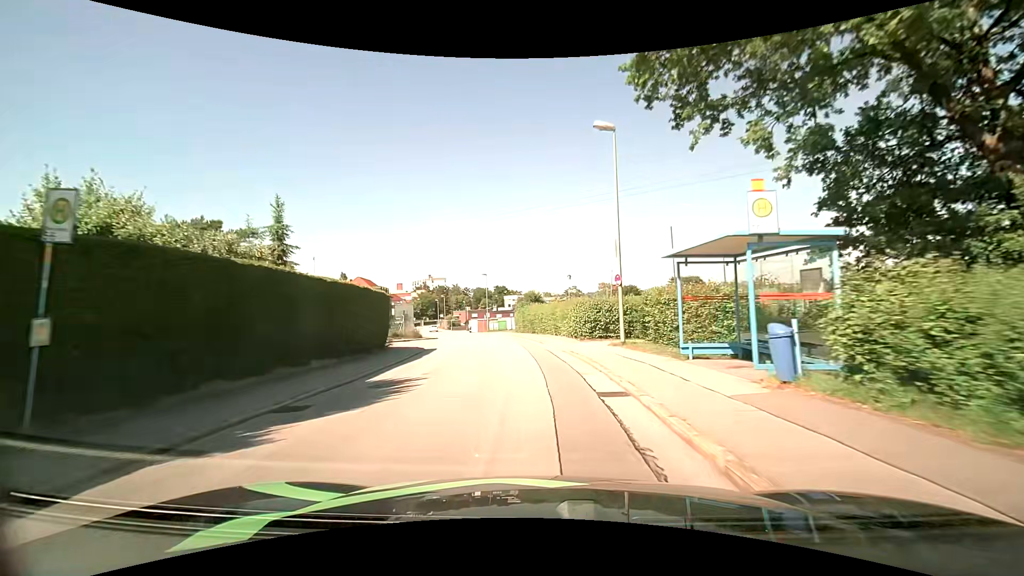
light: Day
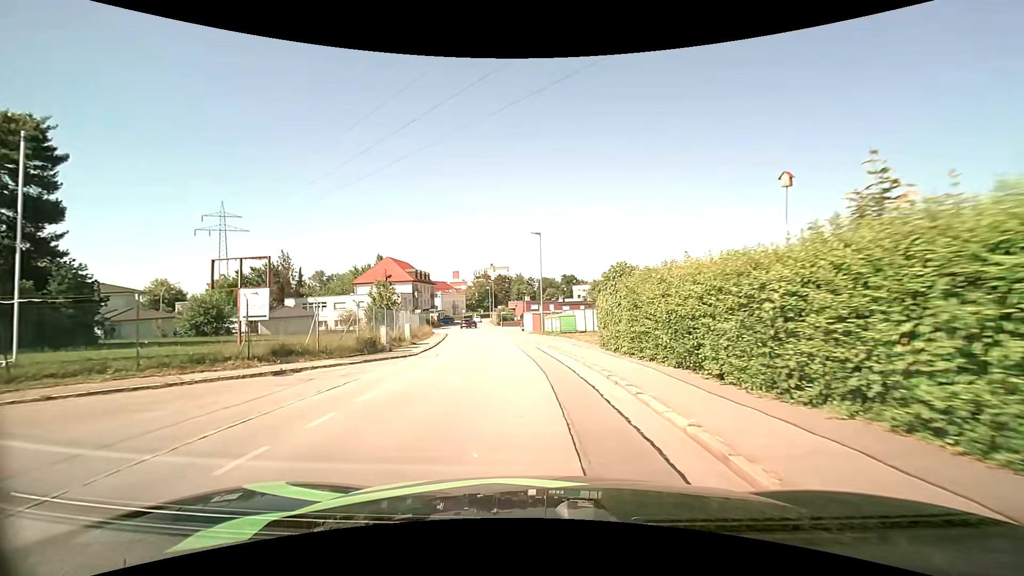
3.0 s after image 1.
(-1.7, +30.4) m; -8°
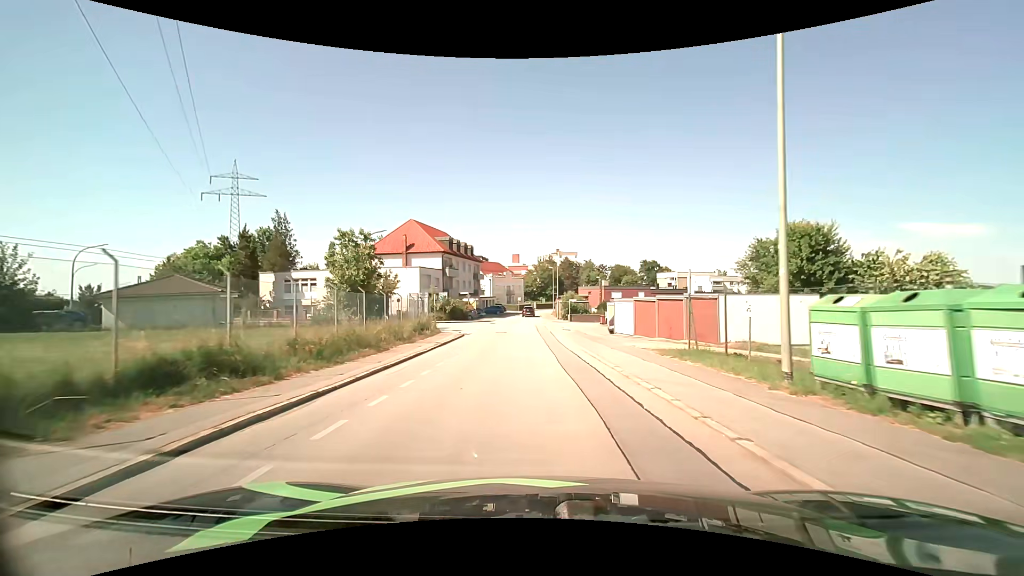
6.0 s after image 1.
(-2.4, +31.0) m; -8°
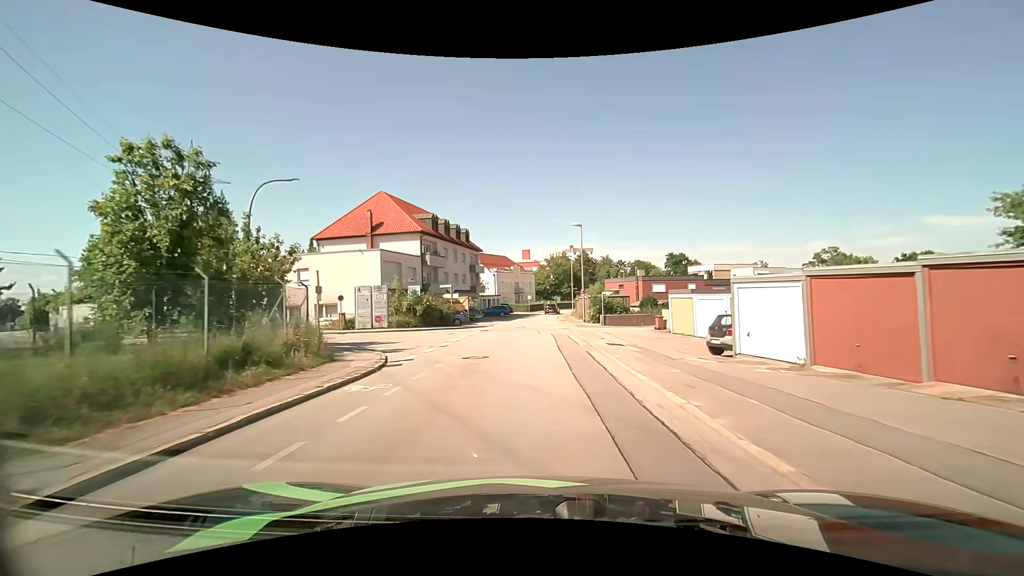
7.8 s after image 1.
(-0.2, +19.2) m; -1°
(0, +10) (0, +20) (0, +30) (0, +40) (0, +50) (0, +60) (+1, +70) (+2, +80) (+5, +90) (+8, +99) m
